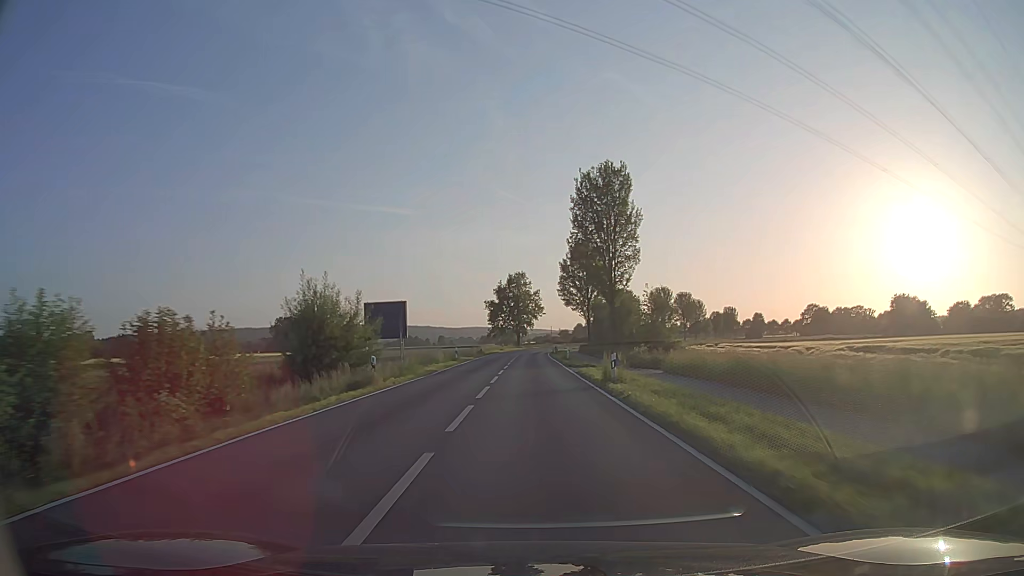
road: secondary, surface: asphalt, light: Day
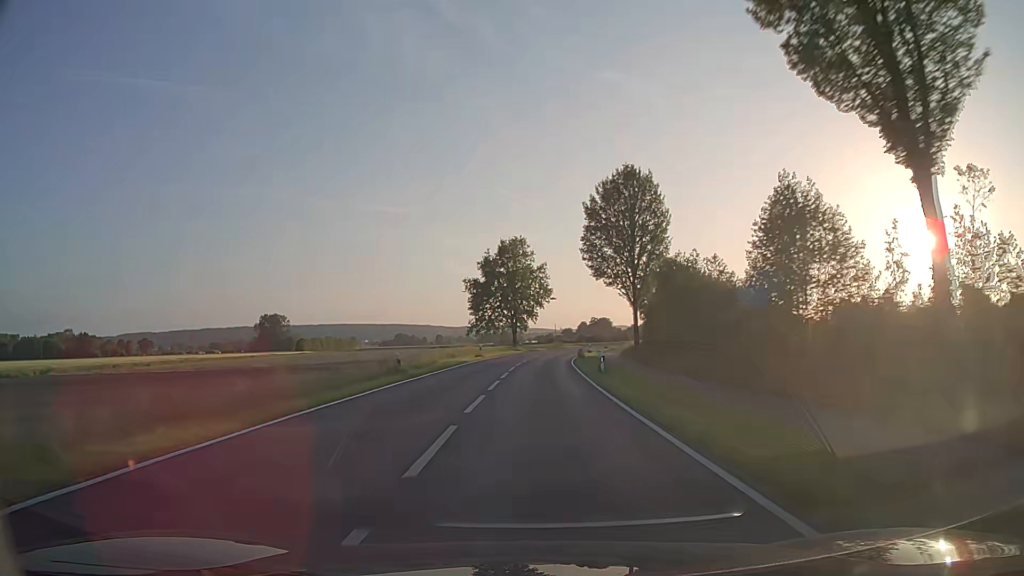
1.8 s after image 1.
(-0.1, +45.6) m; 0°
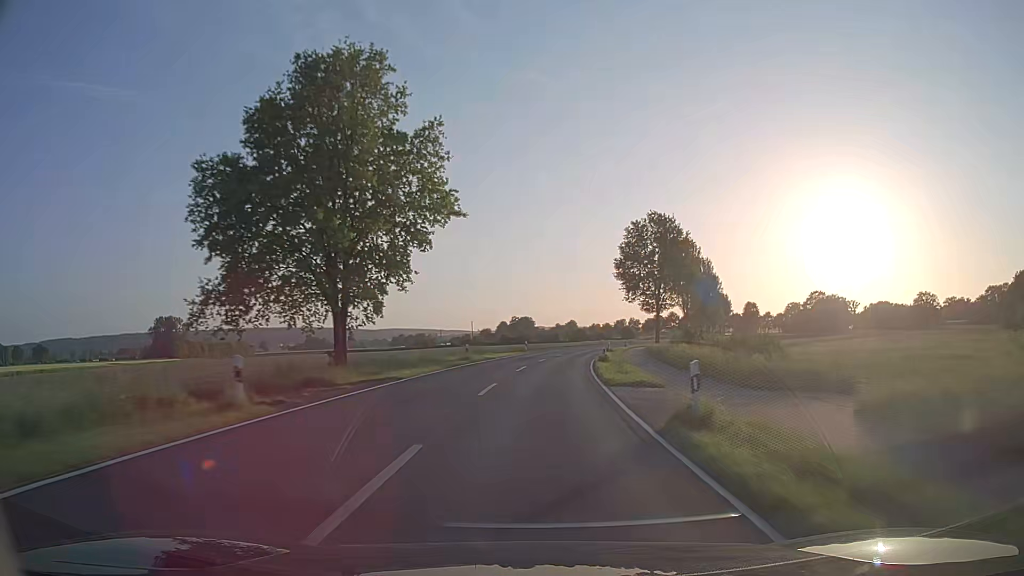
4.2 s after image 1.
(+2.6, +62.2) m; +6°
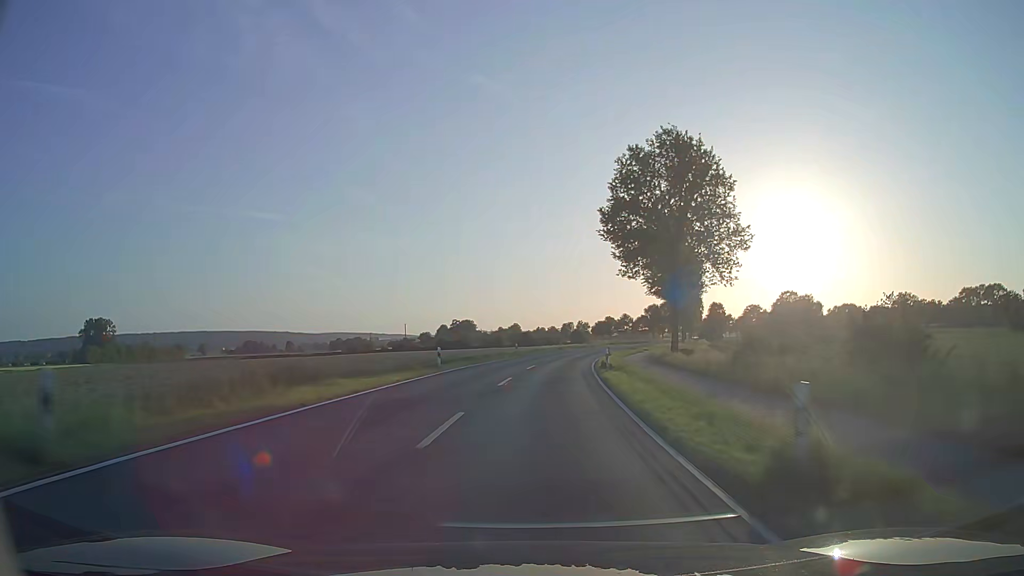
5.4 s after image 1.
(+1.4, +31.5) m; +5°
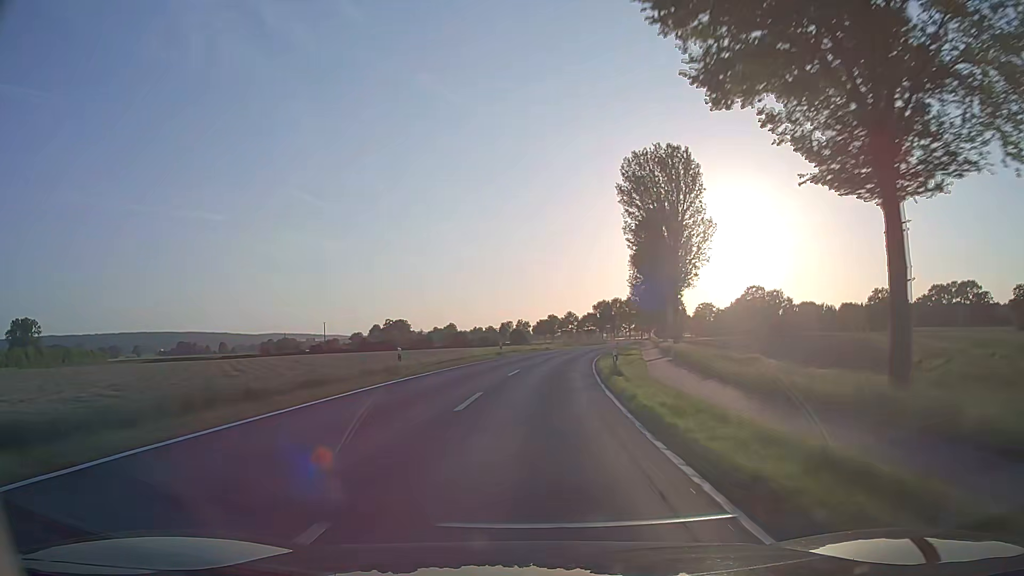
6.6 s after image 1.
(+1.4, +31.8) m; +5°
